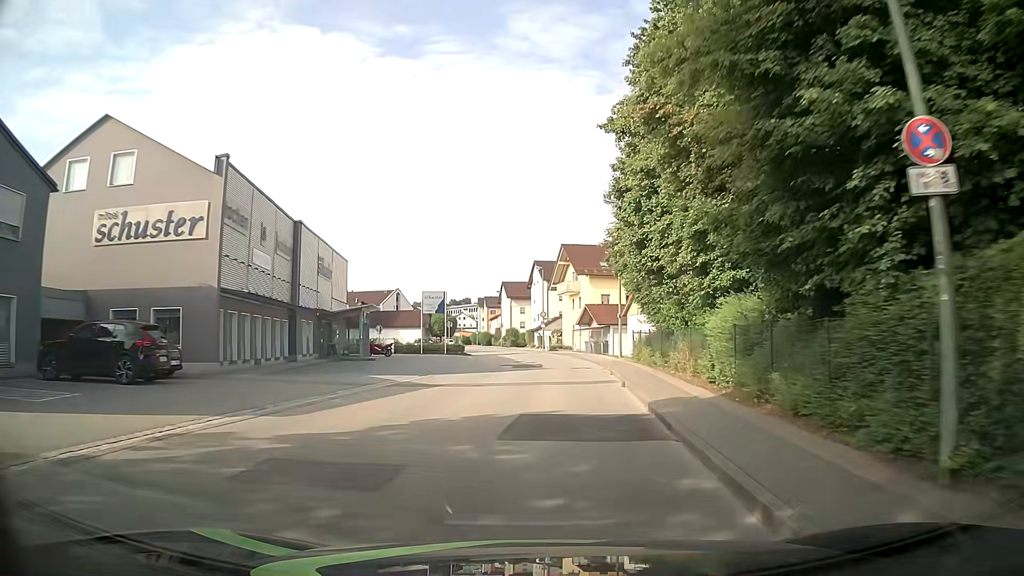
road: unclassified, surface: asphalt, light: Day
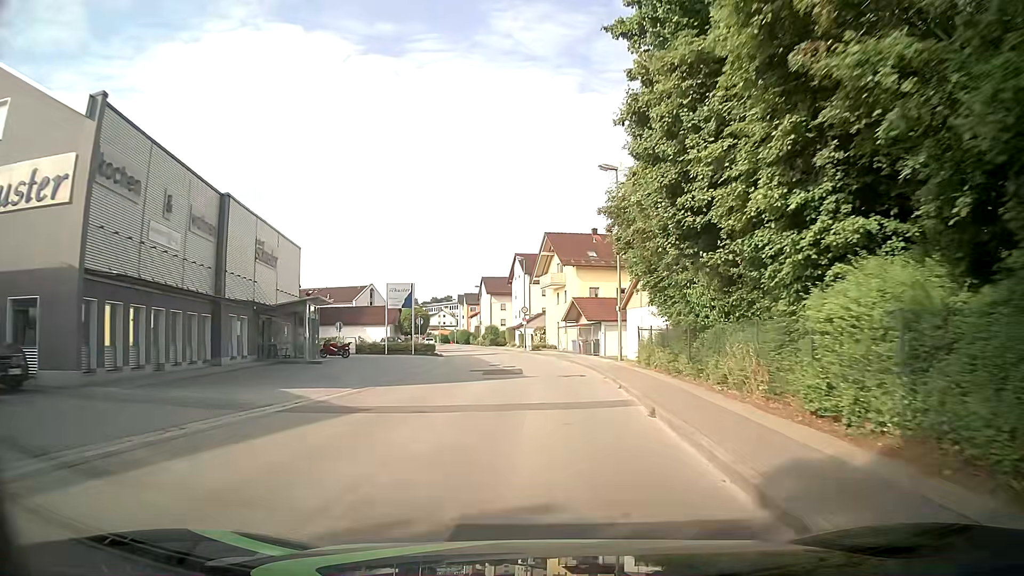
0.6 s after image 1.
(+0.1, +6.8) m; +1°
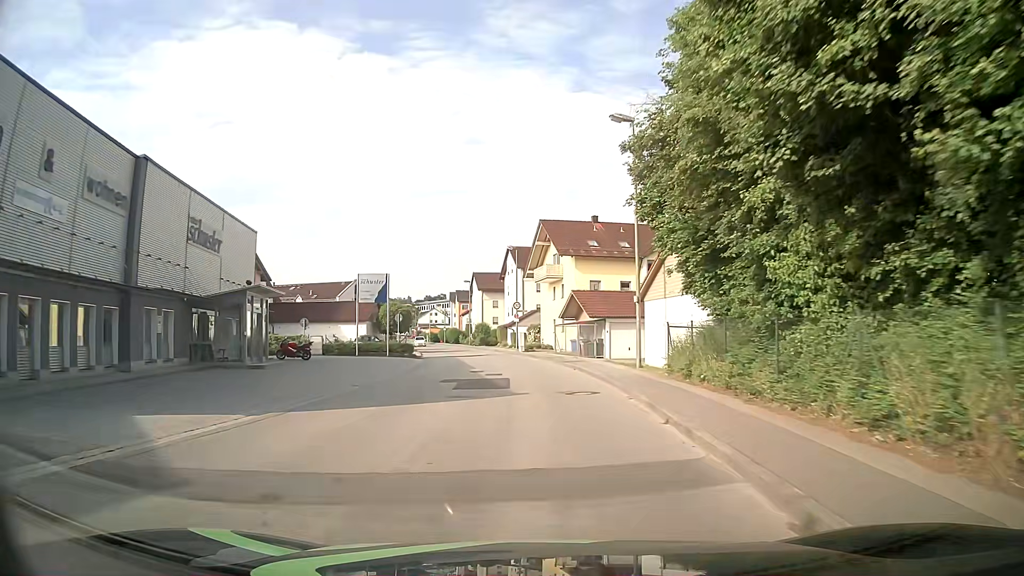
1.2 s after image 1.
(0.0, +6.6) m; 0°
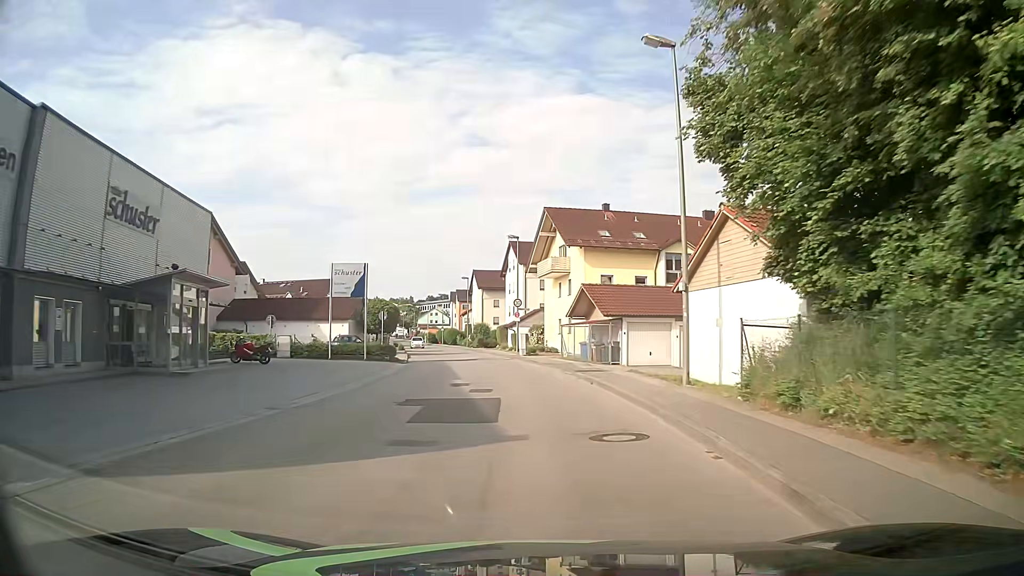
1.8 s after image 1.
(+0.1, +6.3) m; +1°
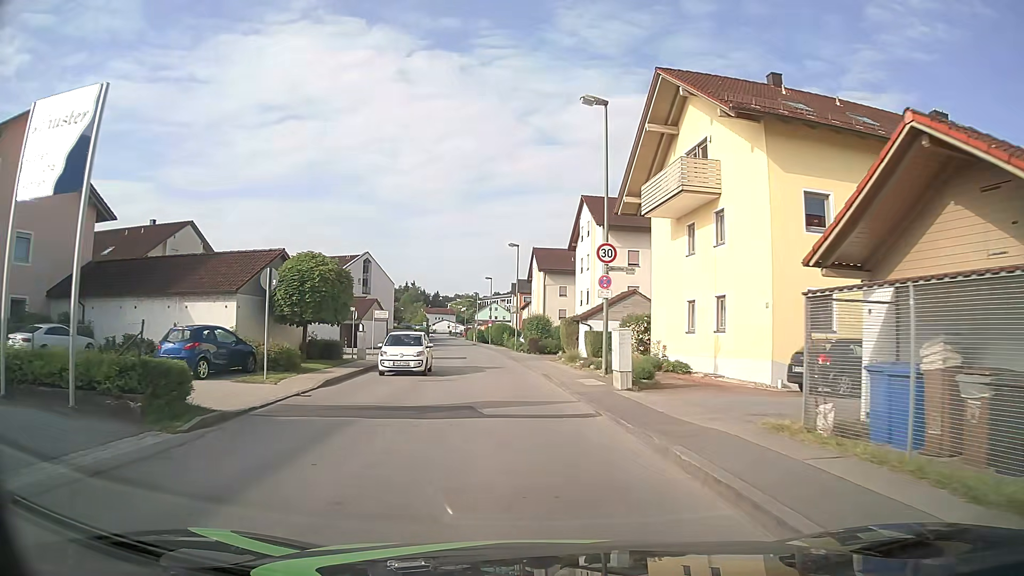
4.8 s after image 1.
(-1.0, +27.4) m; -5°
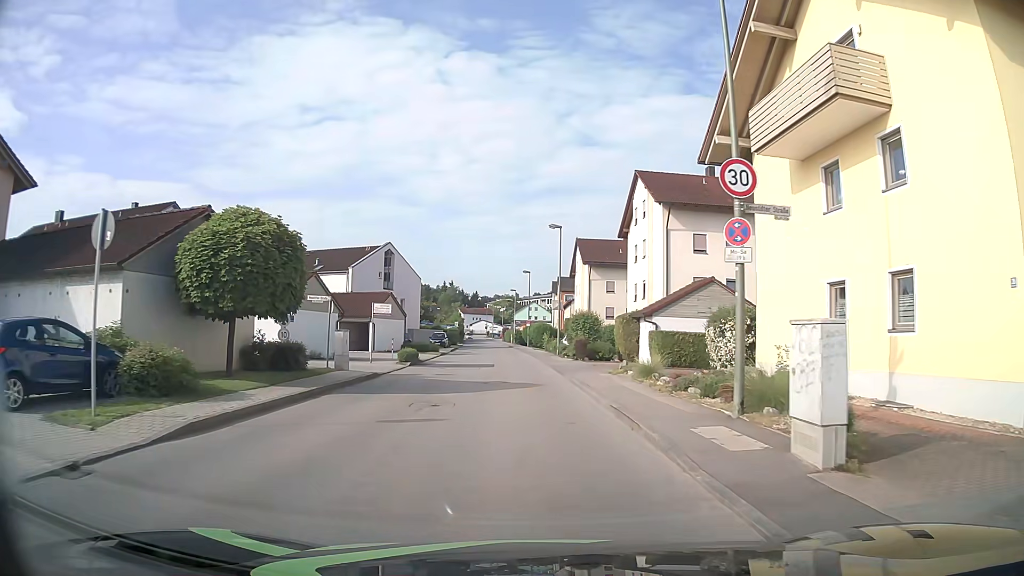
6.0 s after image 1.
(-0.4, +9.3) m; -4°
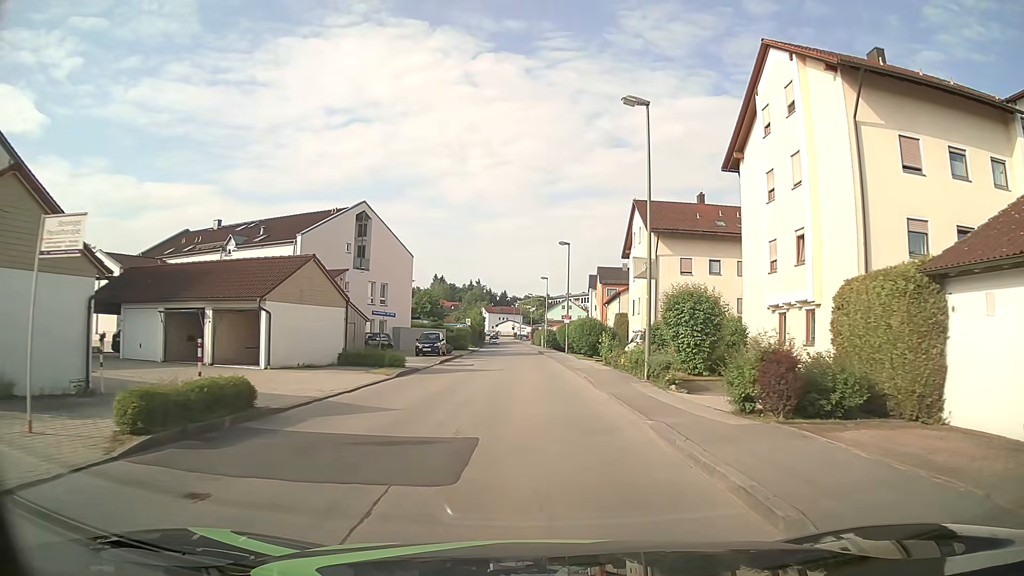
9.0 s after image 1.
(-0.7, +23.5) m; -2°
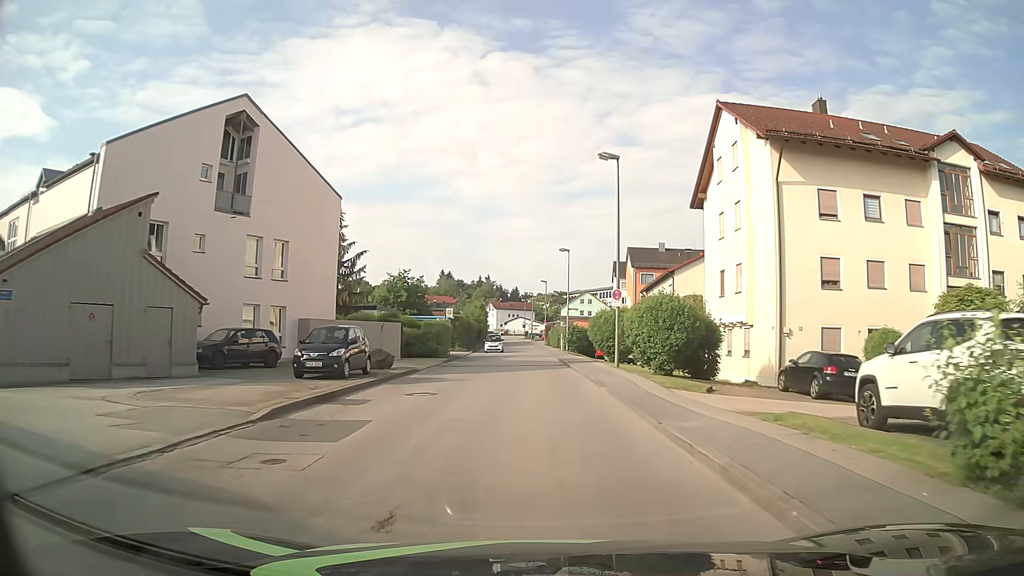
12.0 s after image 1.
(-0.5, +23.9) m; -2°
(0, +10) (0, +20) (0, +30) (0, +40) (0, +50) (0, +60) (-1, +70) (-1, +80) (-1, +90) (-1, +100) m
